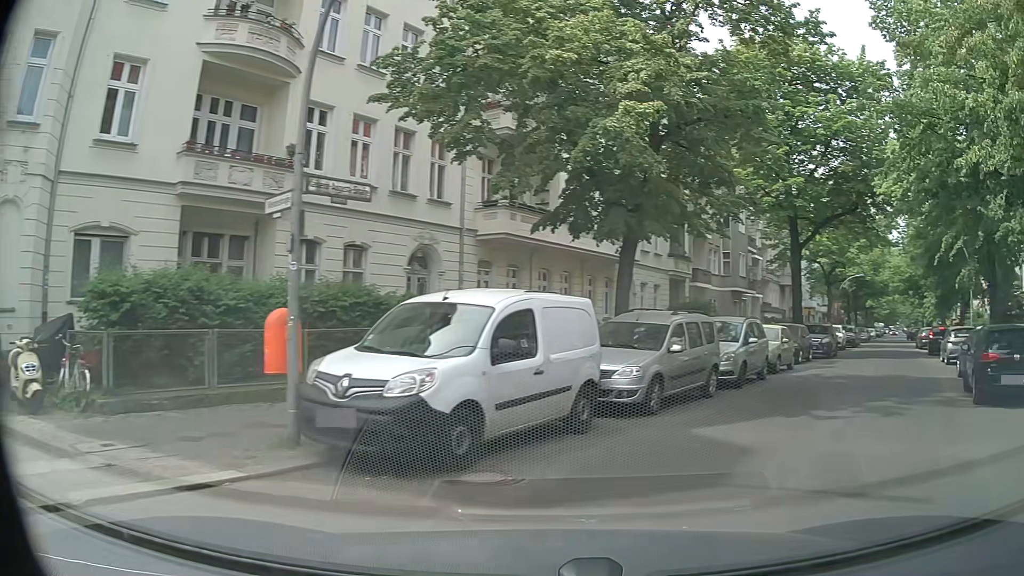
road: residential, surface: asphalt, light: Day
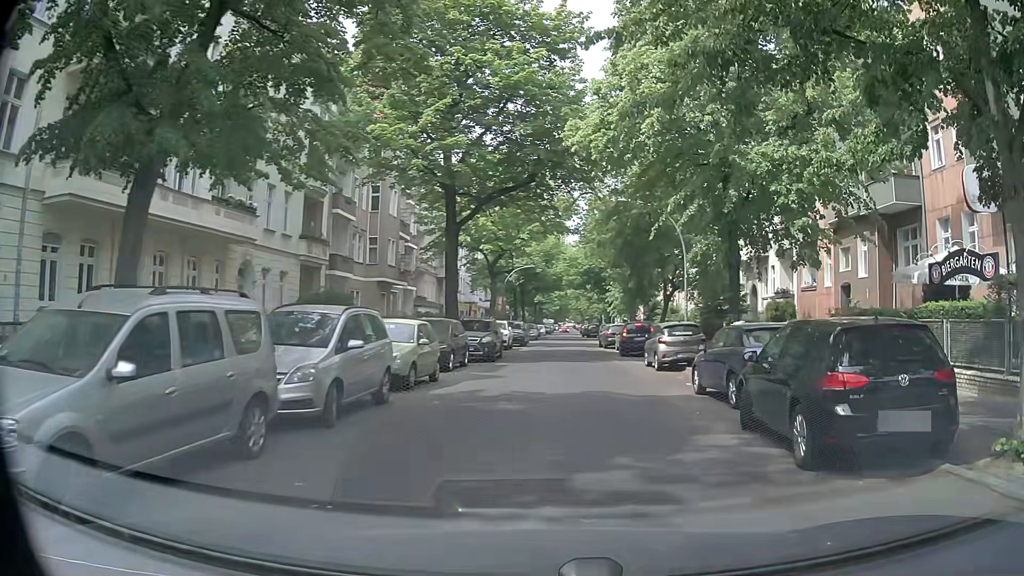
(+1.8, +6.6) m; +28°
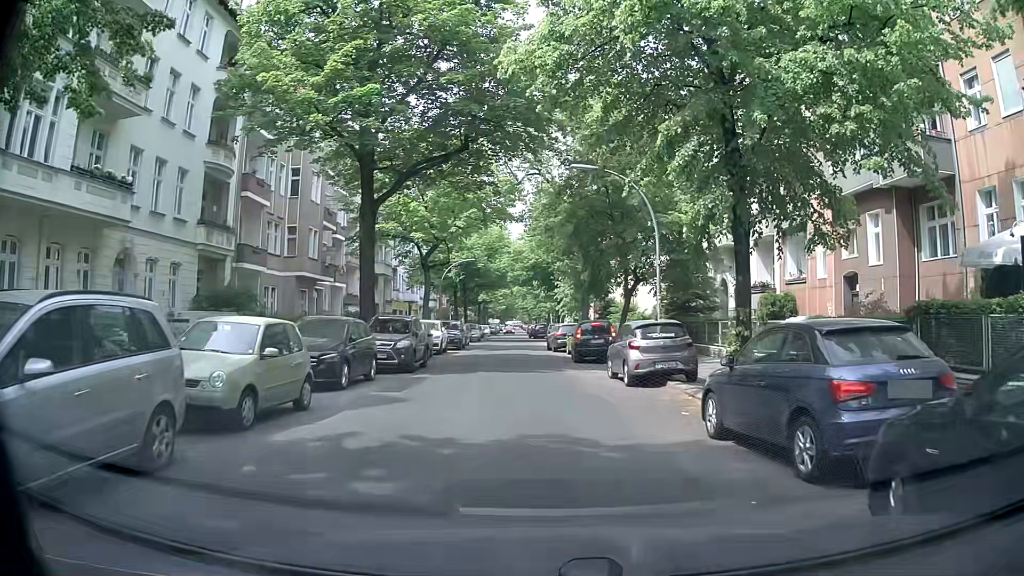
(+0.3, +5.7) m; +5°
